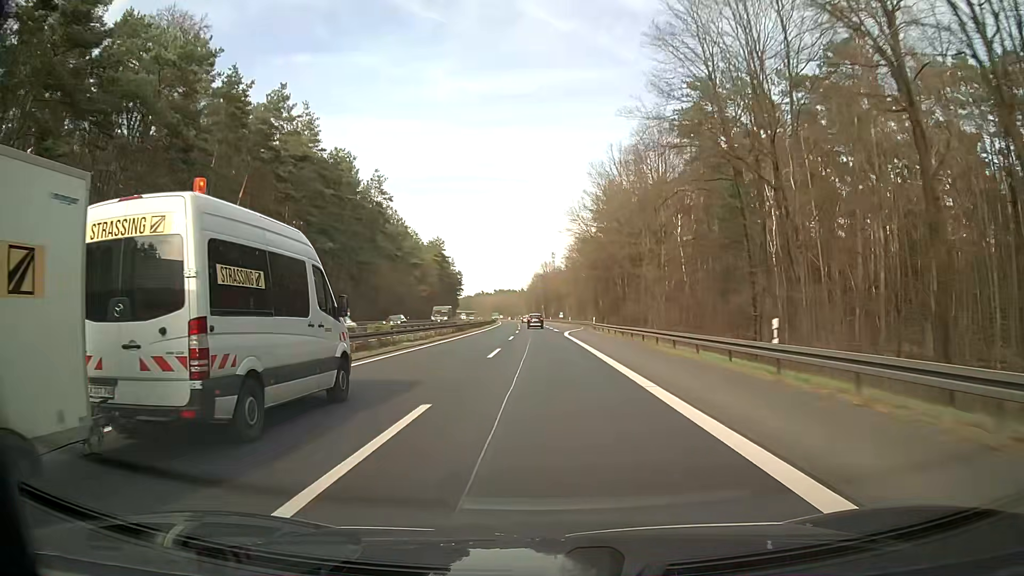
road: trunk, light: Day
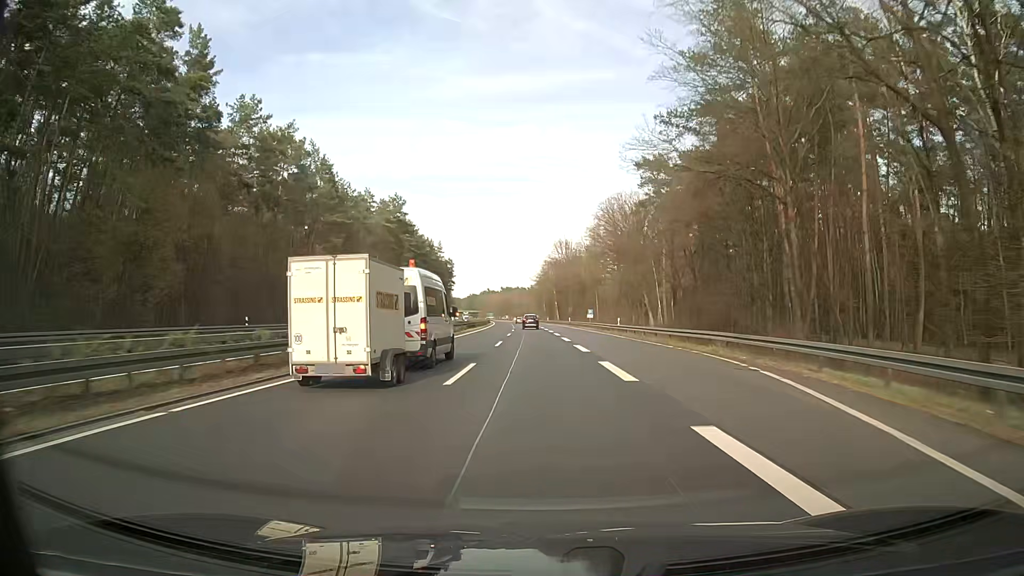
(-0.2, +63.3) m; -1°
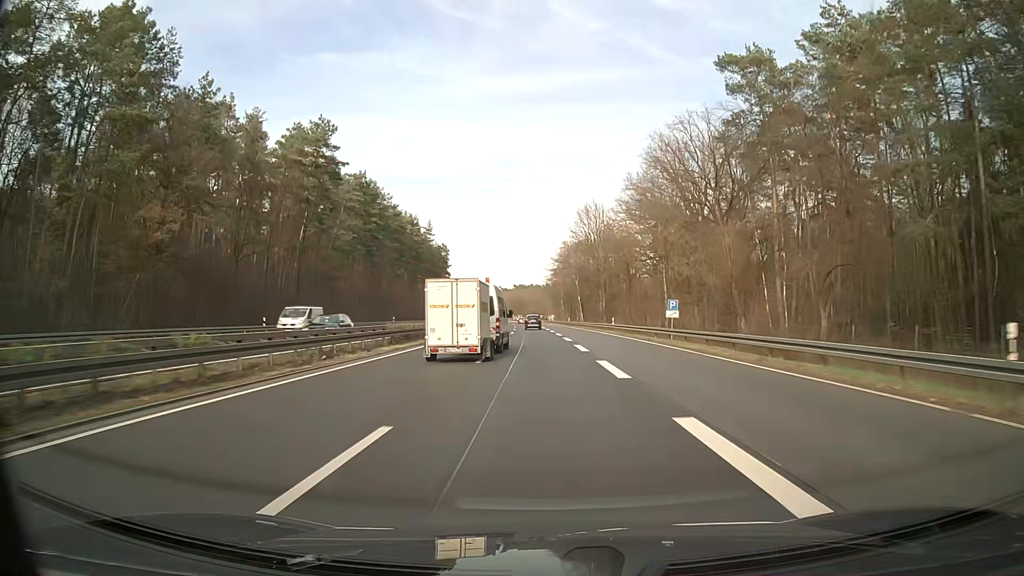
(-0.5, +47.5) m; -1°
(0, +10) (0, +20) (0, +30) (0, +40) (0, +50) (-1, +60) (-1, +70) (-1, +80) (-1, +90) (-2, +100) m
